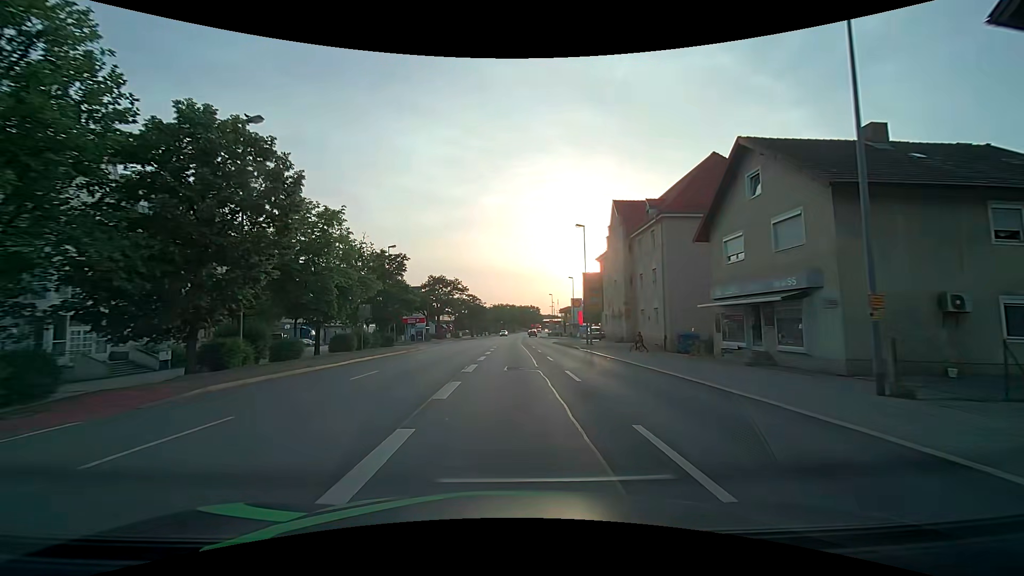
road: primary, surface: asphalt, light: Day
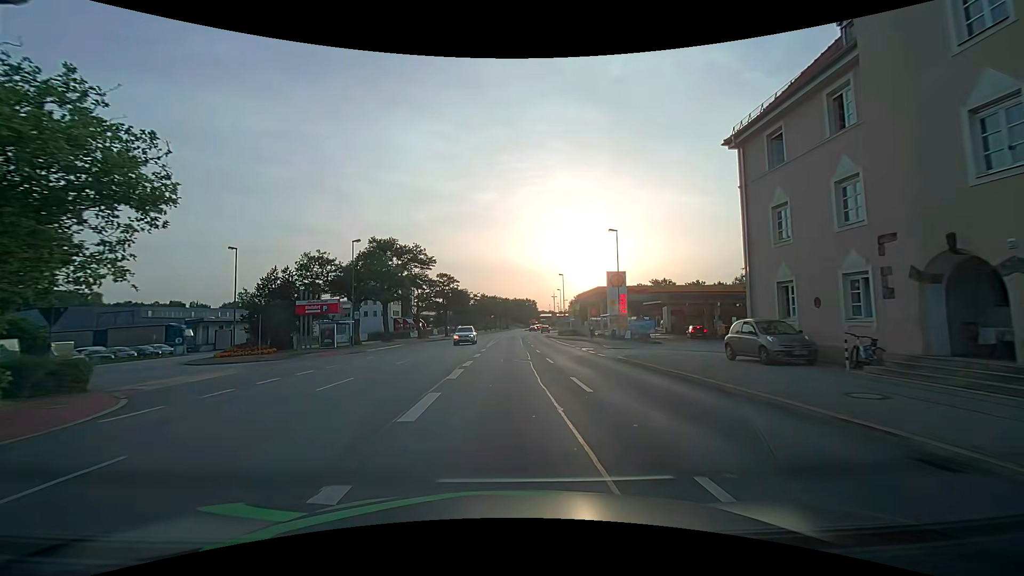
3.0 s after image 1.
(+0.5, +38.4) m; +1°
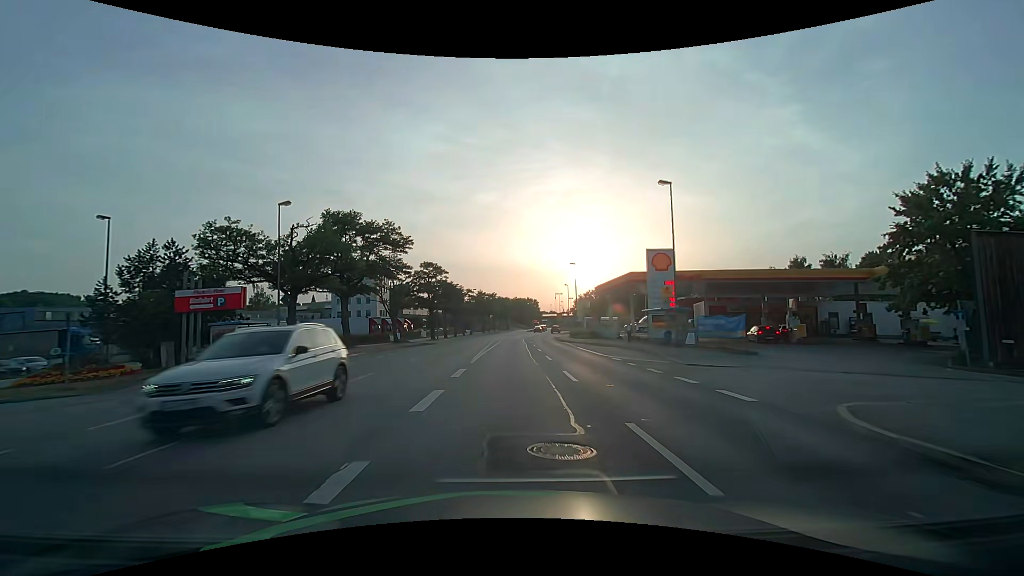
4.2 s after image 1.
(-0.1, +15.4) m; 0°
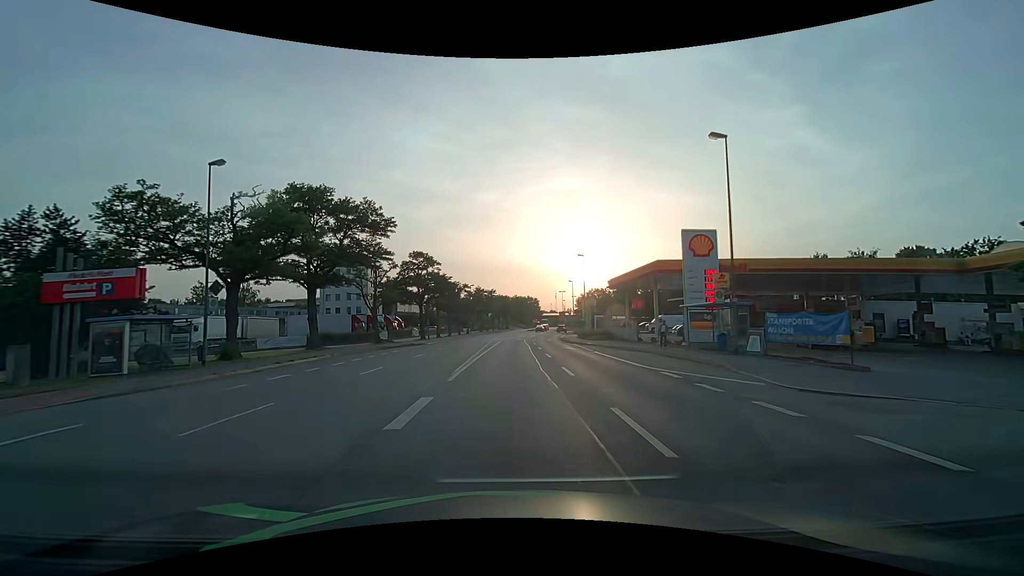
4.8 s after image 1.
(0.0, +7.7) m; 0°
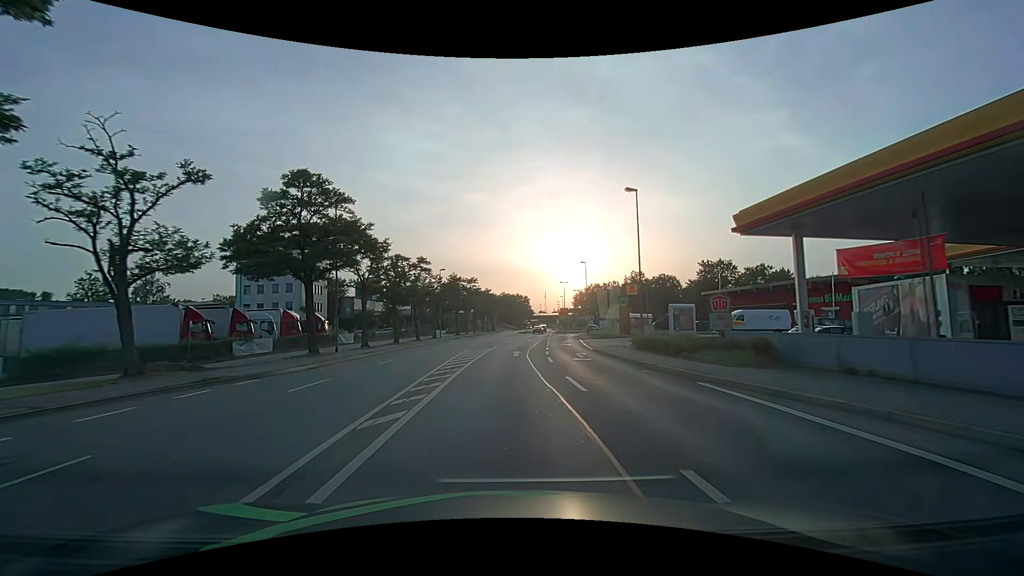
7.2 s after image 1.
(+0.3, +30.5) m; +1°
(0, +10) (0, +20) (+1, +30) (+1, +40) (+2, +50) (+3, +60) (+4, +70) (+5, +80) (+6, +90) (+7, +100) m
